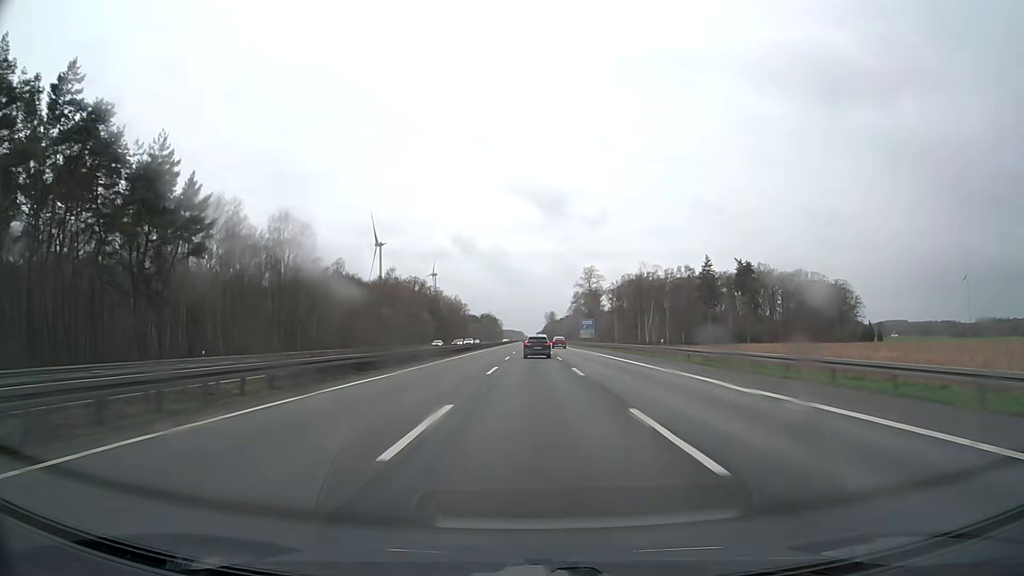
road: motorway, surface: asphalt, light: Day
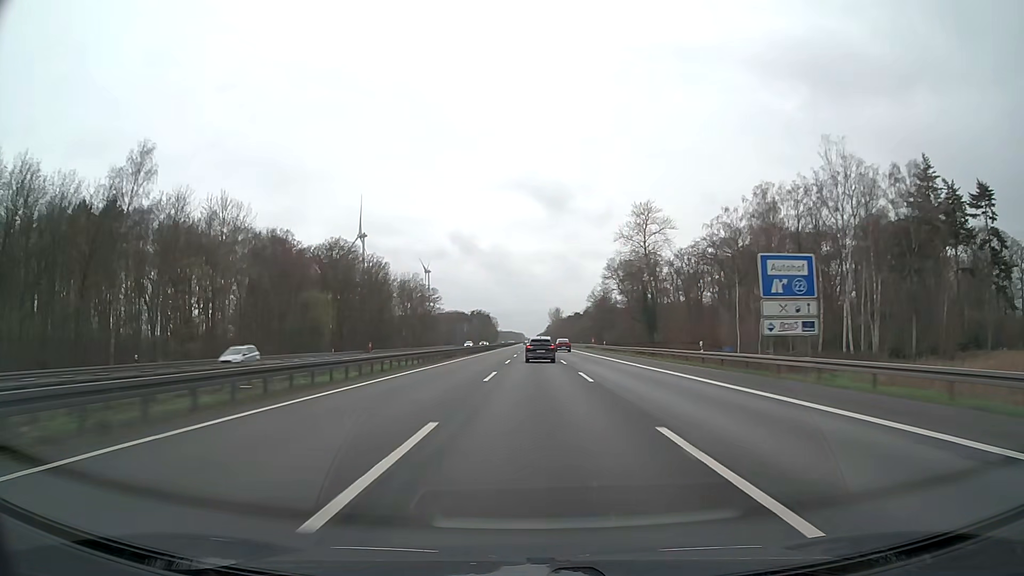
(+0.2, +110.9) m; 0°
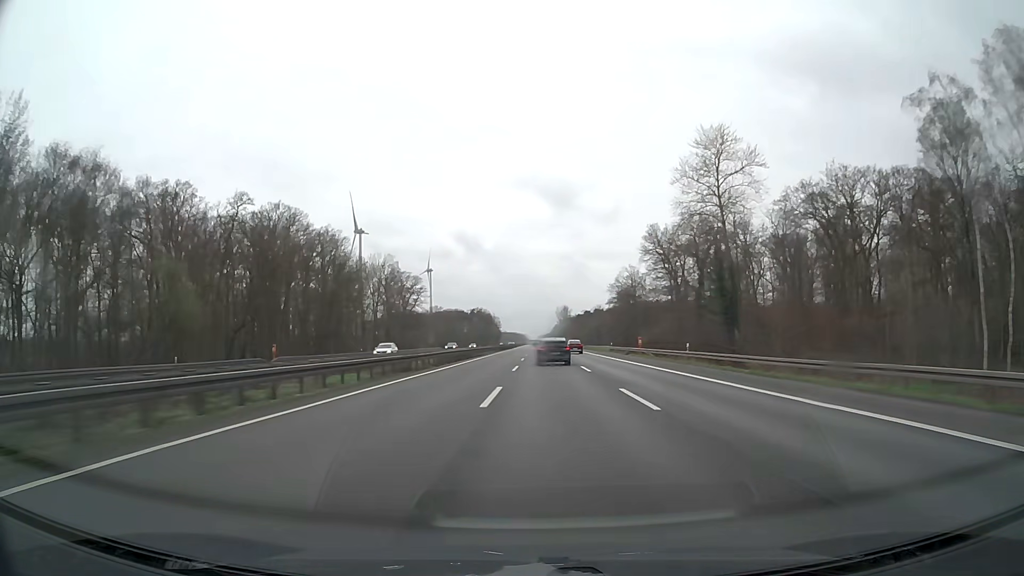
(-0.3, +45.1) m; -1°
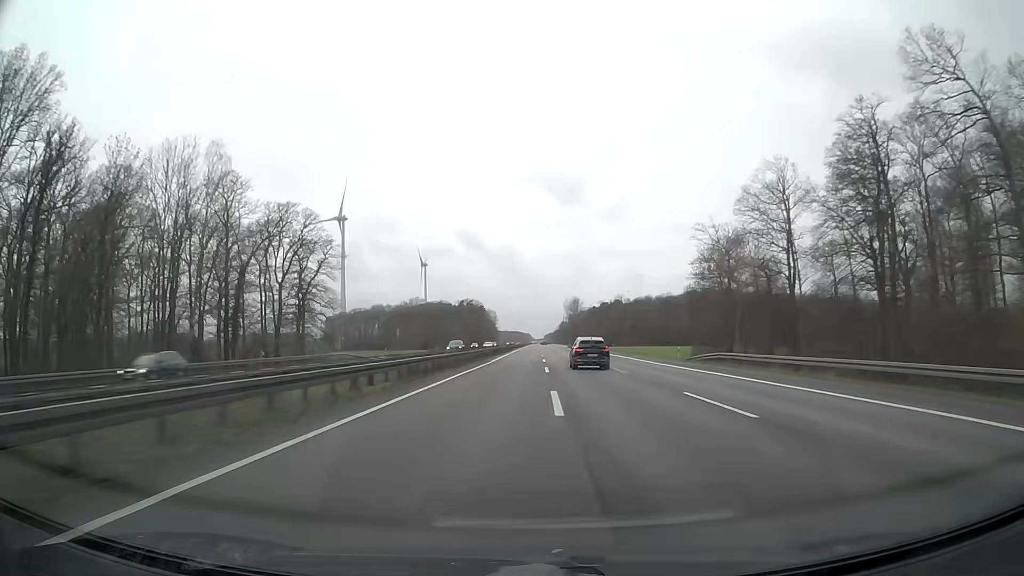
(-0.2, +92.1) m; 0°
